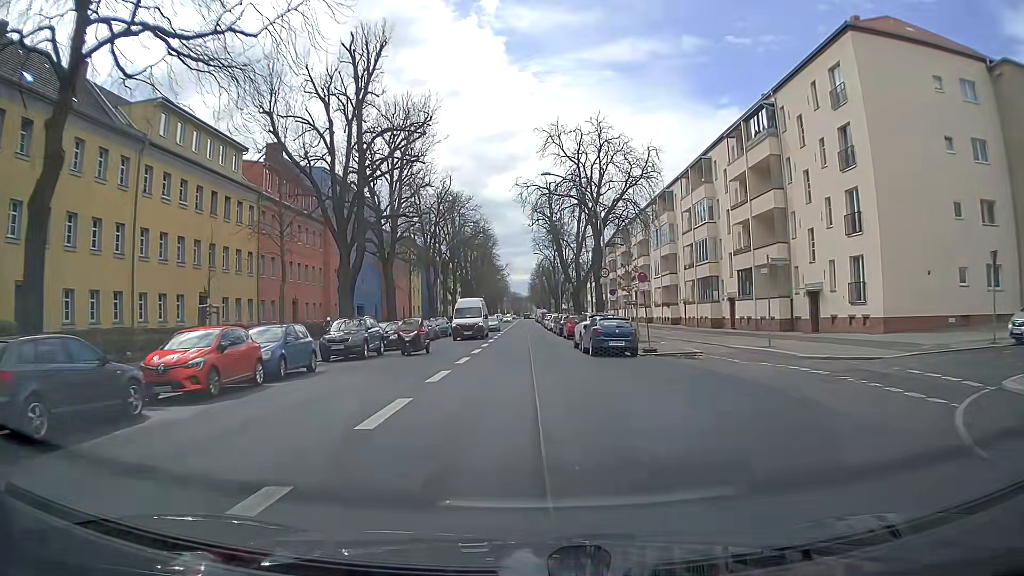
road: secondary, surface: asphalt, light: Day
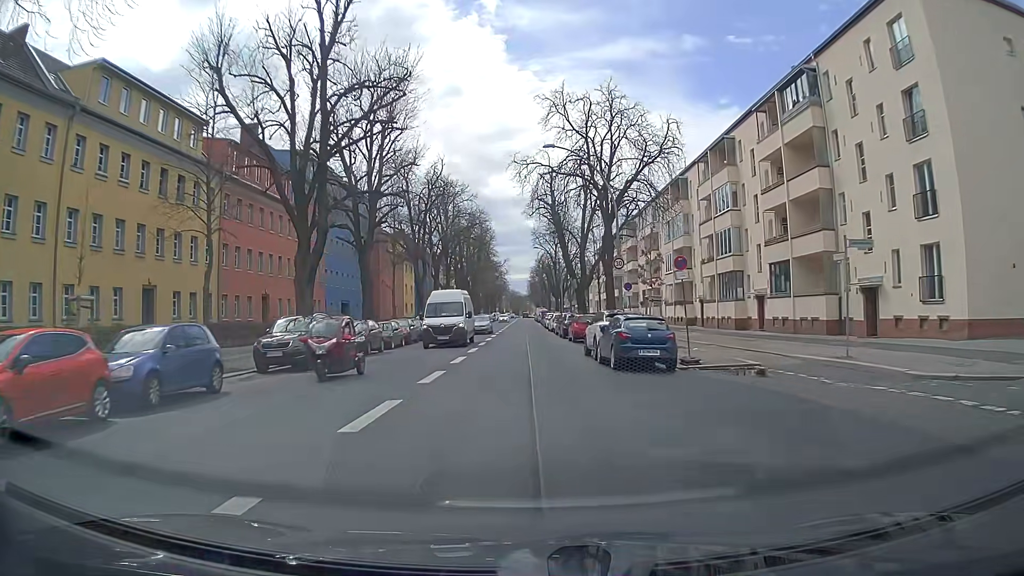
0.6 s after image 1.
(-0.1, +6.6) m; -1°
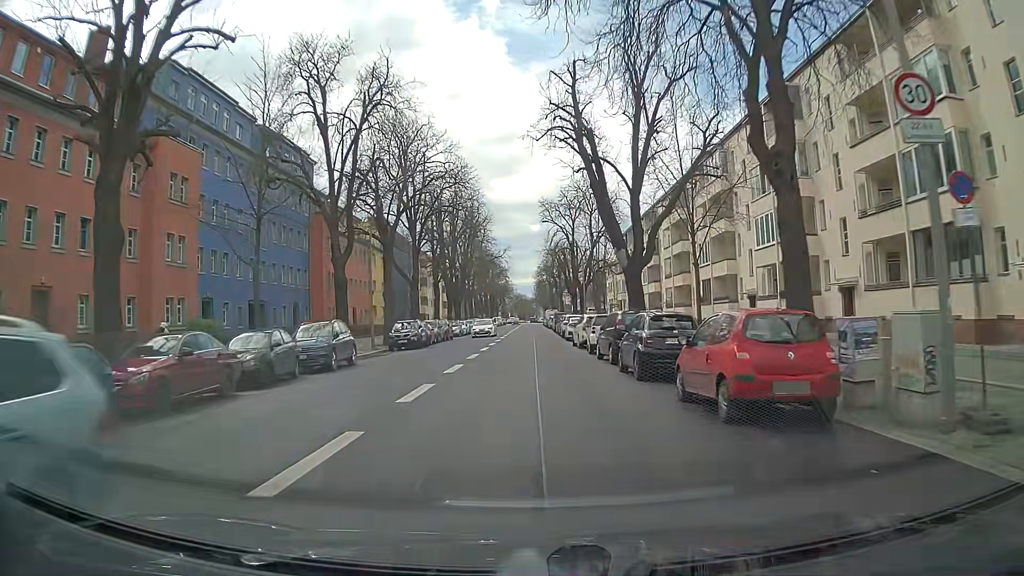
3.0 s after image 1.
(-0.1, +26.9) m; 0°
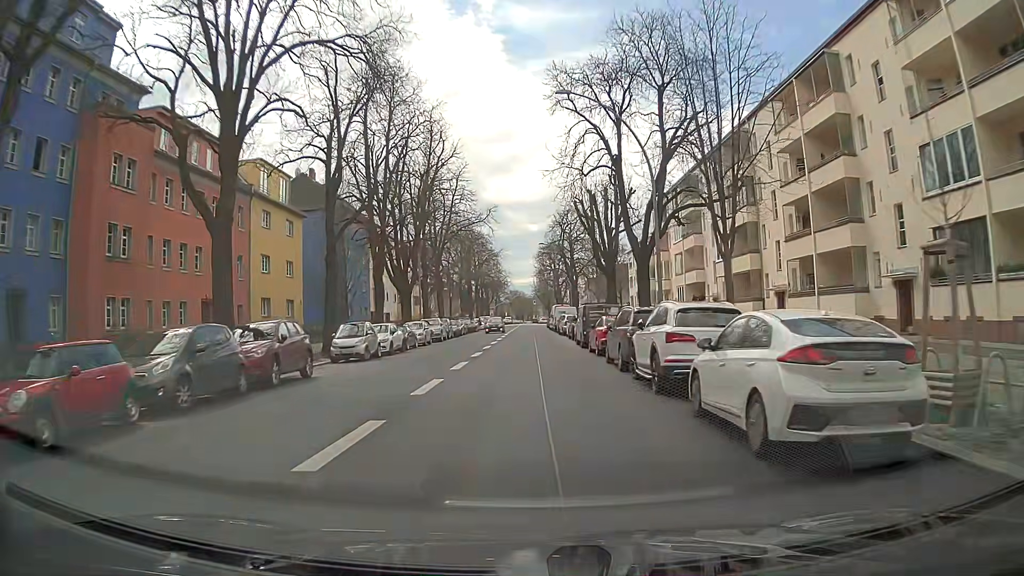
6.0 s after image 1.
(-0.1, +35.3) m; +1°
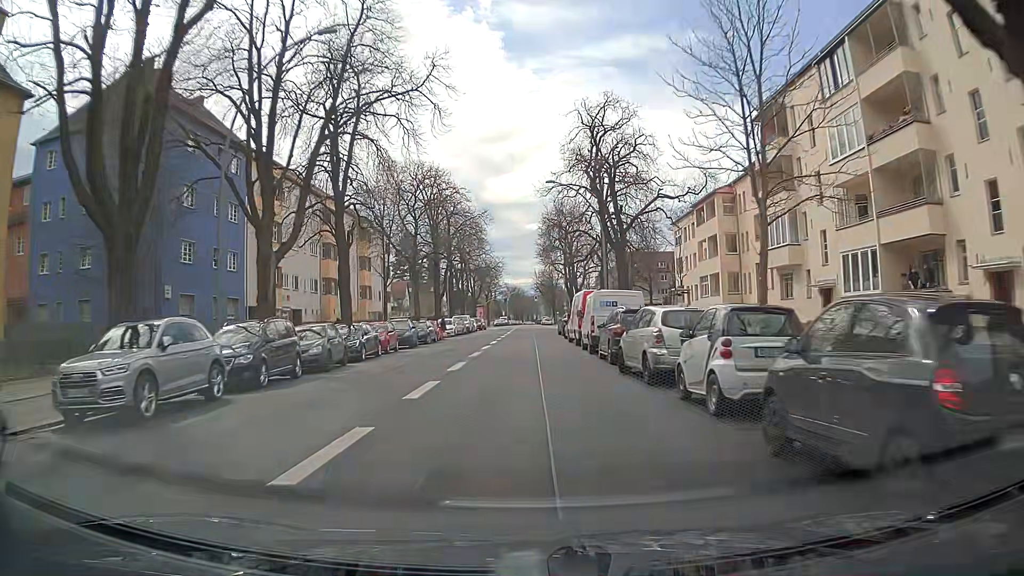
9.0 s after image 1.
(-0.3, +36.7) m; -1°
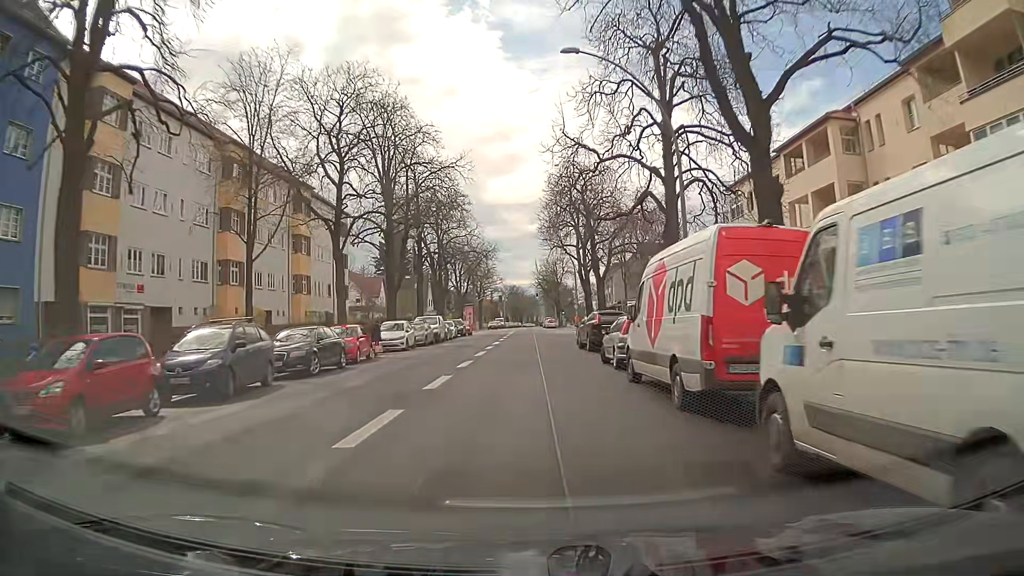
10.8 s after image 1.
(+0.3, +22.4) m; 0°
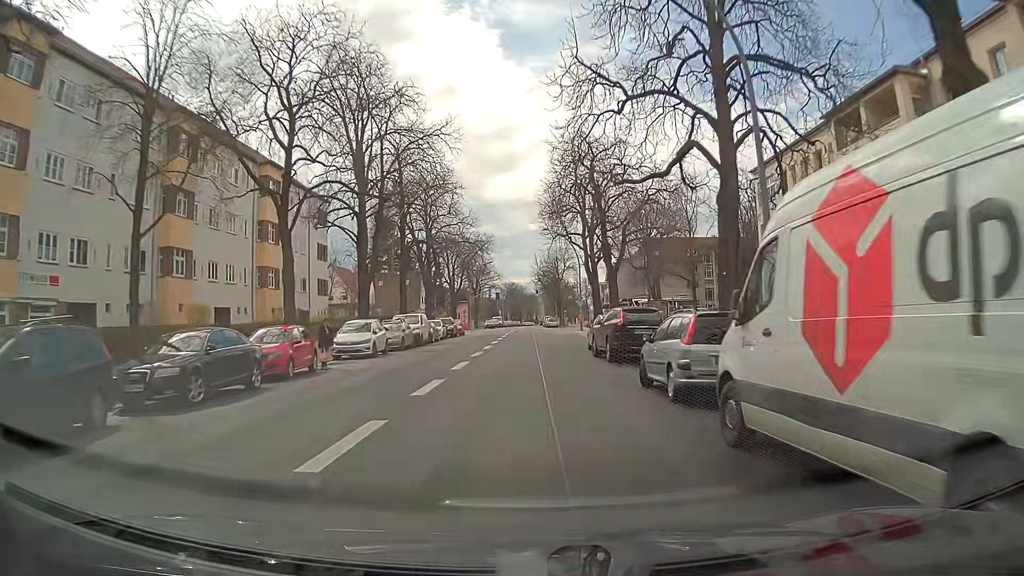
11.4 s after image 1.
(0.0, +7.3) m; 0°
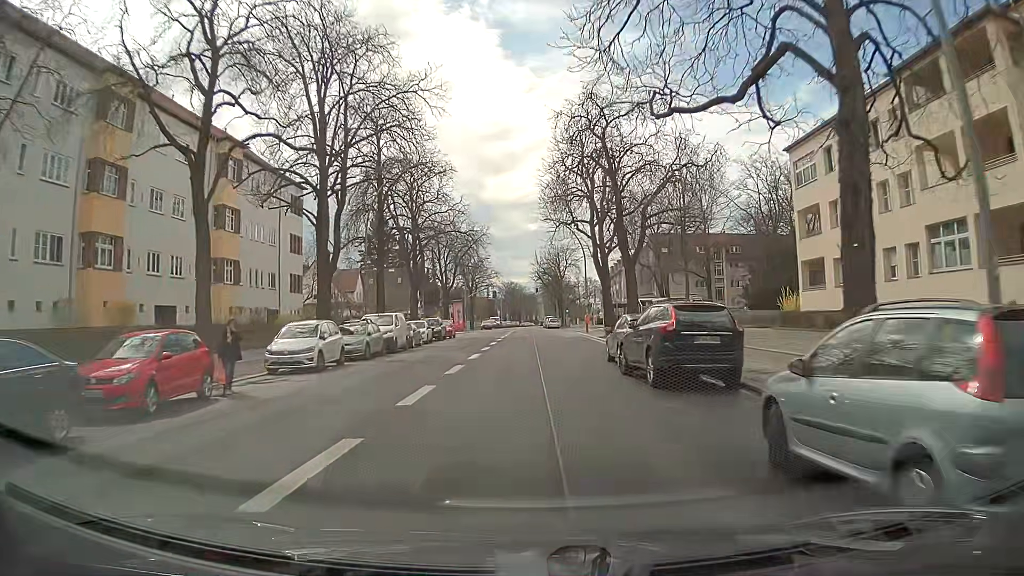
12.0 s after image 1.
(0.0, +7.3) m; 0°
(0, +10) (0, +20) (0, +30) (0, +40) (0, +50) (+1, +60) (+1, +70) (+1, +80) (+1, +90) (+1, +100) m
